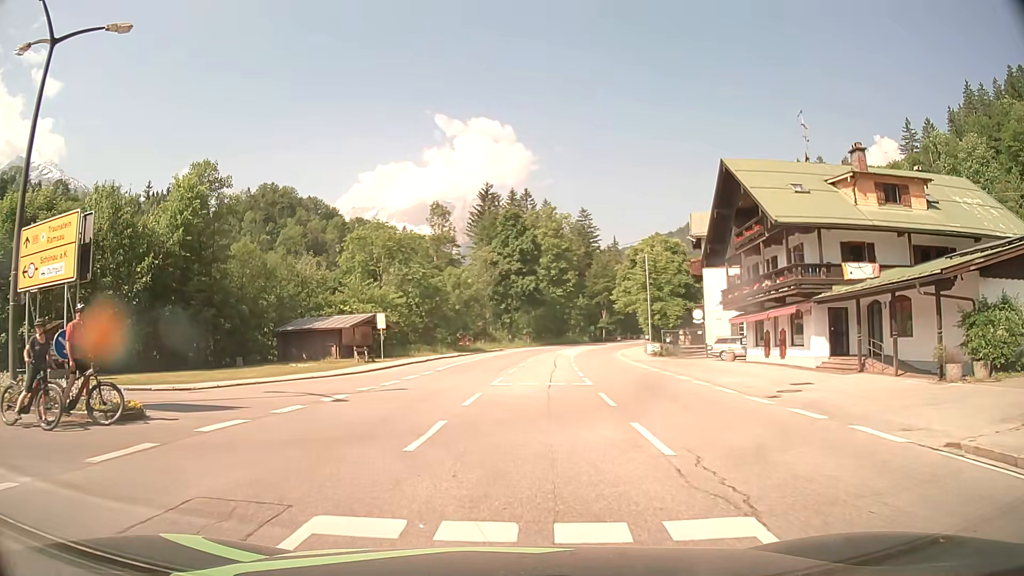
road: primary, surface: asphalt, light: Day
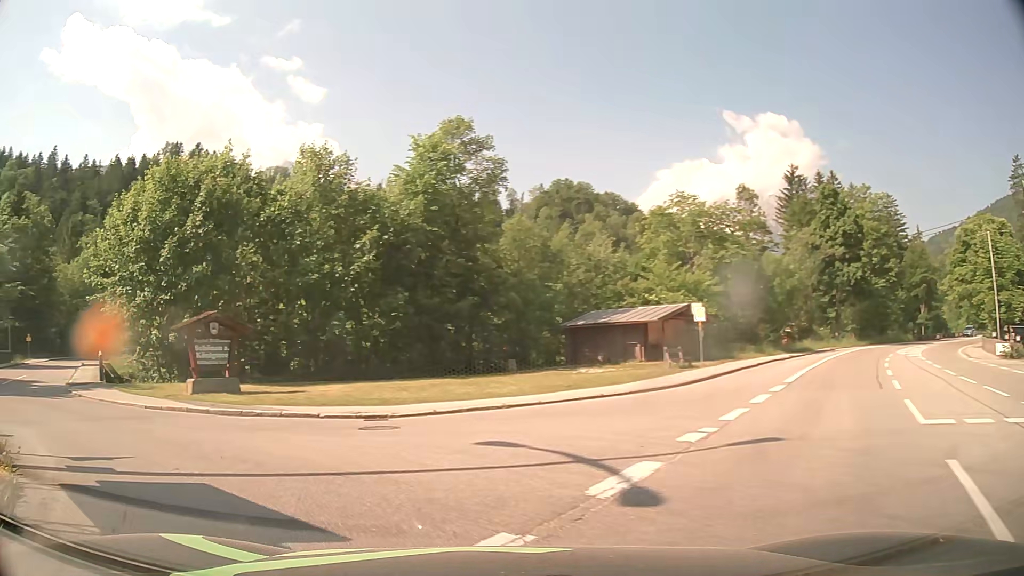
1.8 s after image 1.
(-1.6, +10.0) m; -26°
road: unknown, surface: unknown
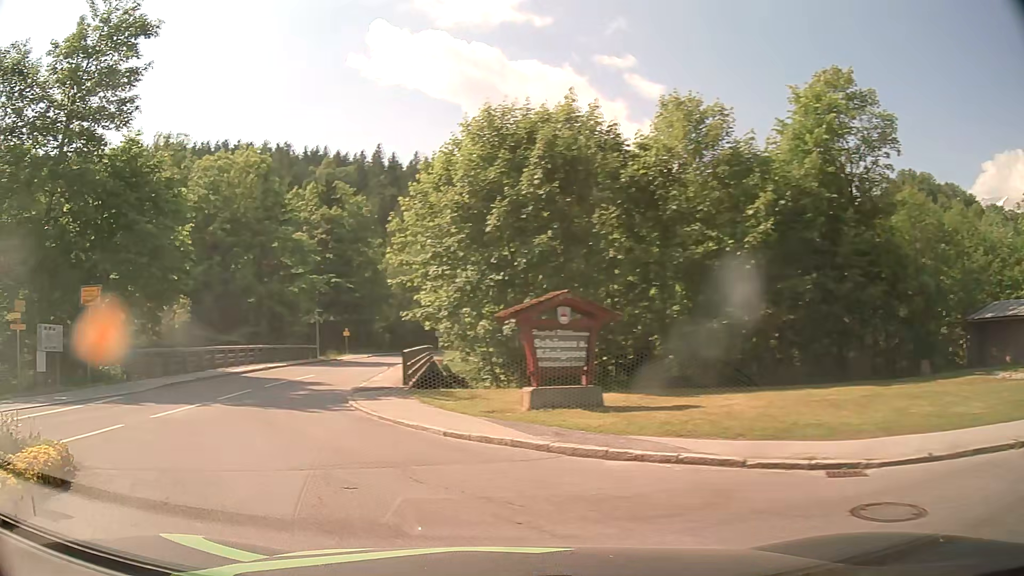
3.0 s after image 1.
(-1.8, +6.4) m; -30°
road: tertiary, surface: asphalt
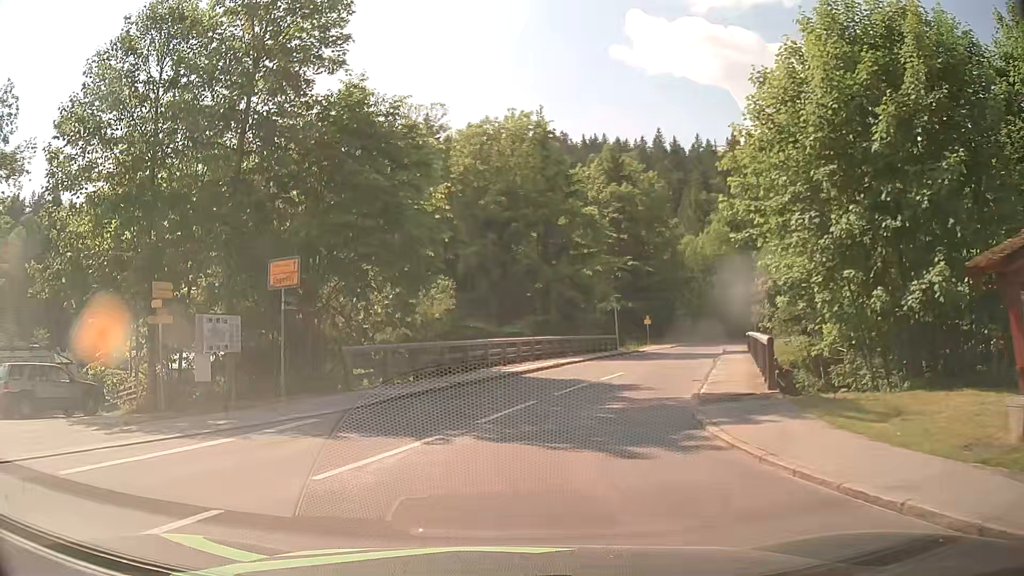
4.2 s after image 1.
(-1.8, +6.9) m; -25°
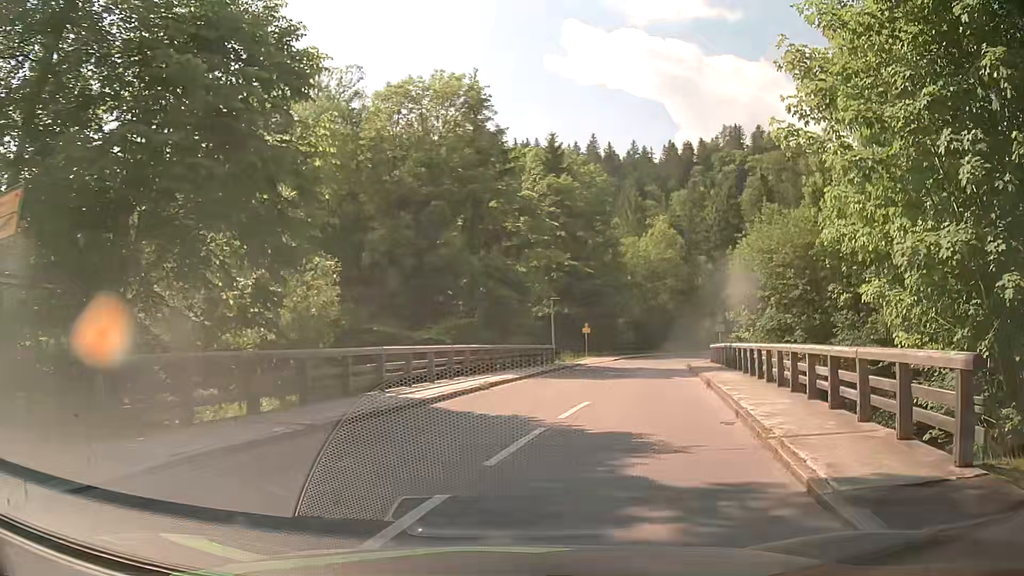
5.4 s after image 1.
(+0.3, +8.0) m; +8°
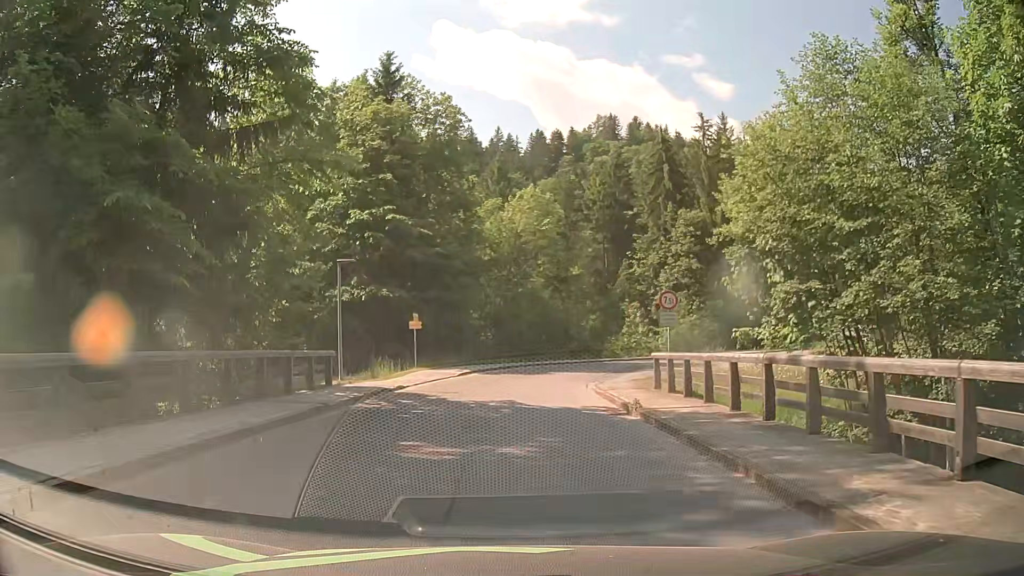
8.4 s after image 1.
(+3.1, +19.9) m; +12°
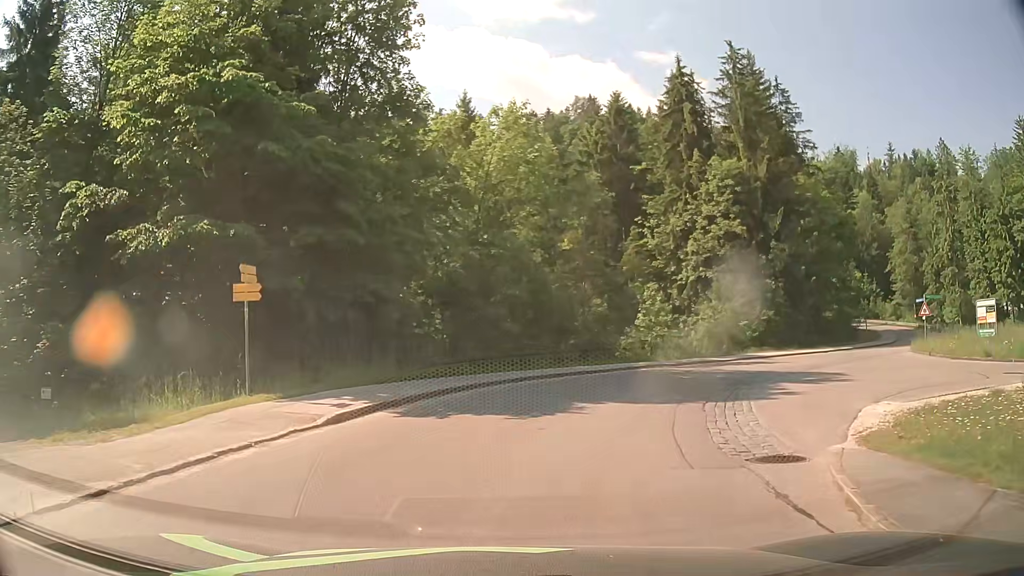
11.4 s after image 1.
(+0.1, +18.9) m; +2°
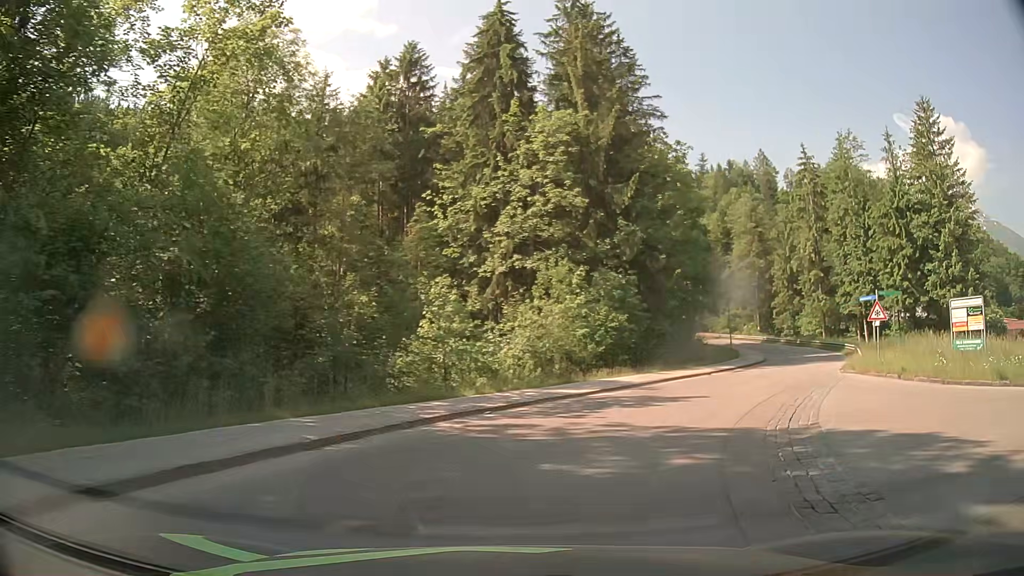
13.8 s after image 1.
(+2.0, +14.4) m; +19°
(+2, +10) (+6, +19) (+11, +27) (+17, +36) (+21, +45) (+24, +54) (+25, +64) (+24, +74) (+22, +84) (+17, +93) m
